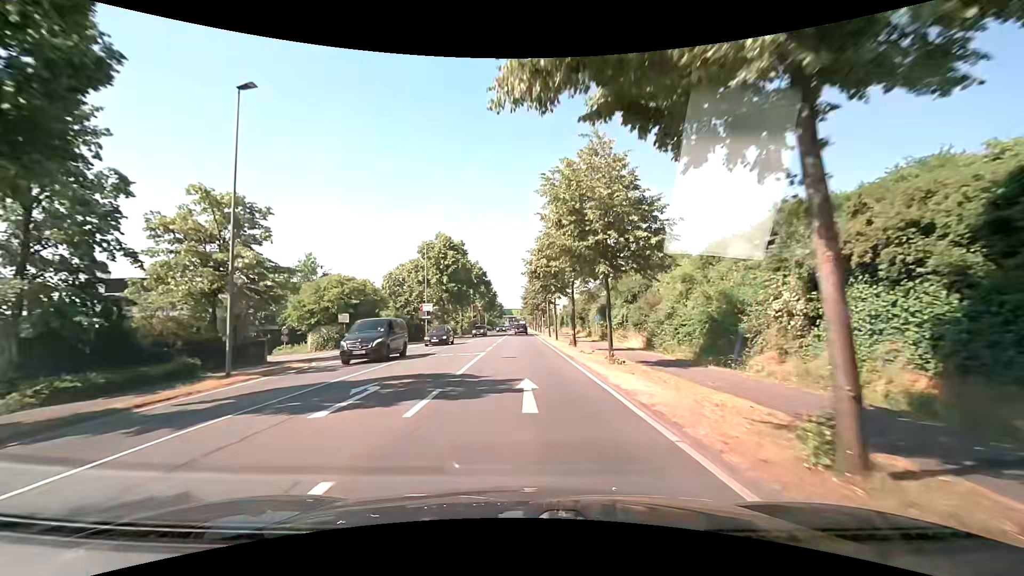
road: secondary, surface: asphalt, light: Day
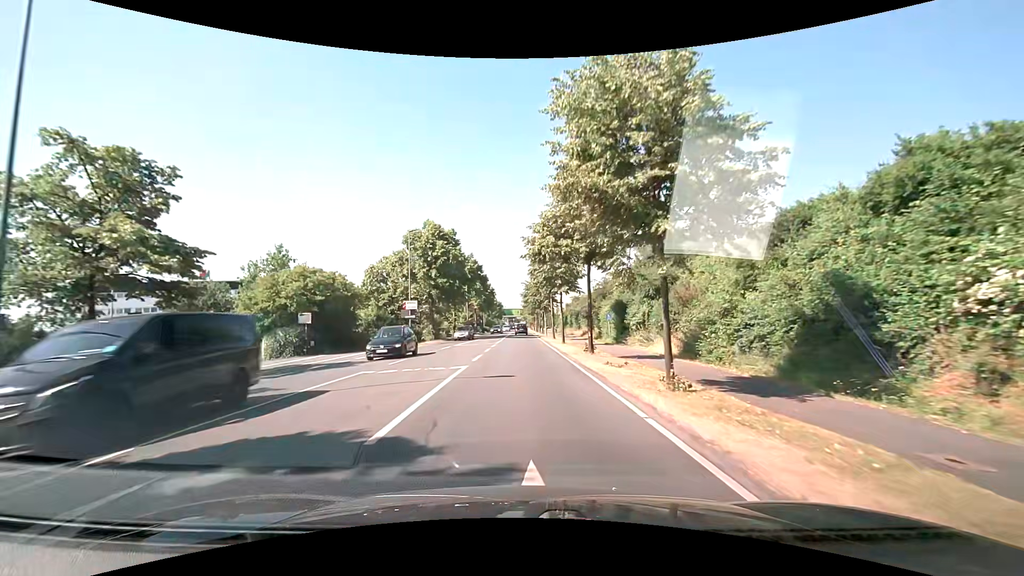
(0.0, +7.6) m; +1°
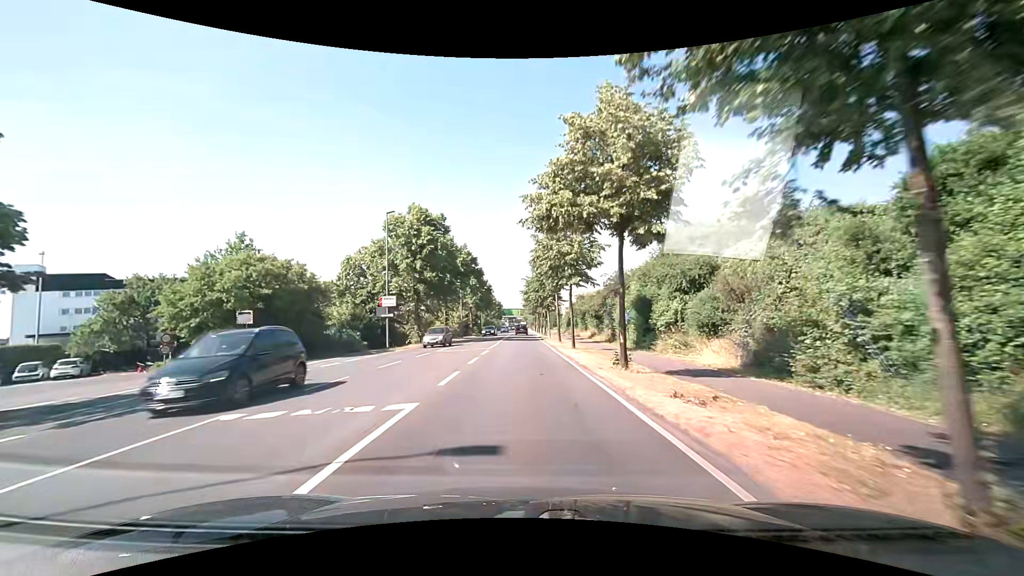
(-0.1, +7.6) m; -1°
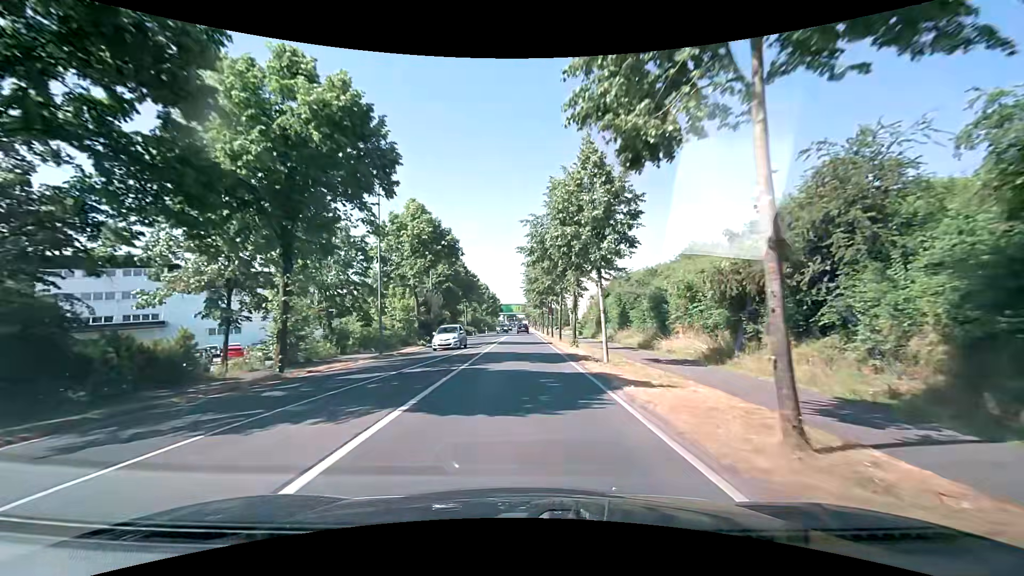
(0.0, +38.1) m; 0°
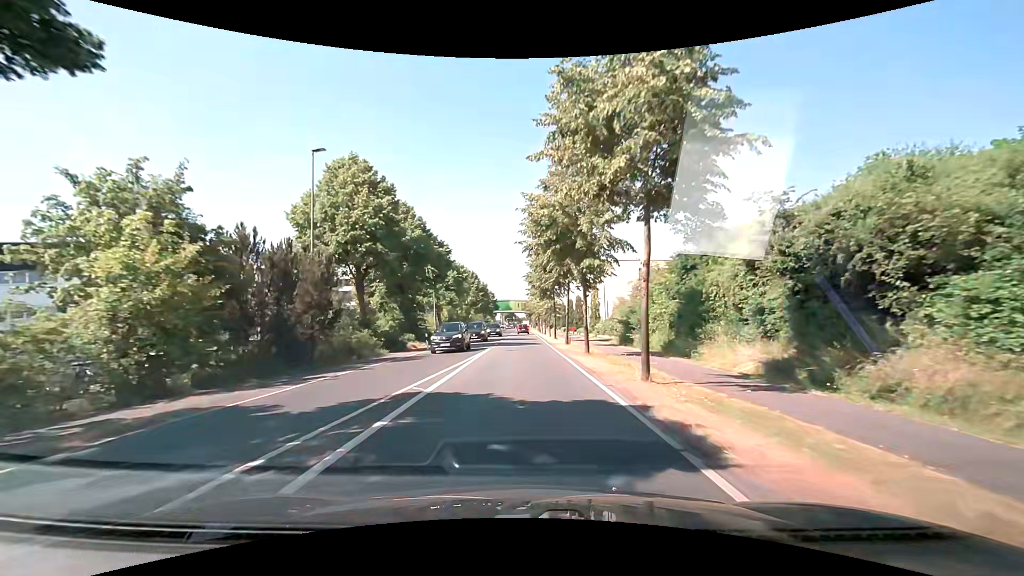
(0.0, +30.4) m; 0°
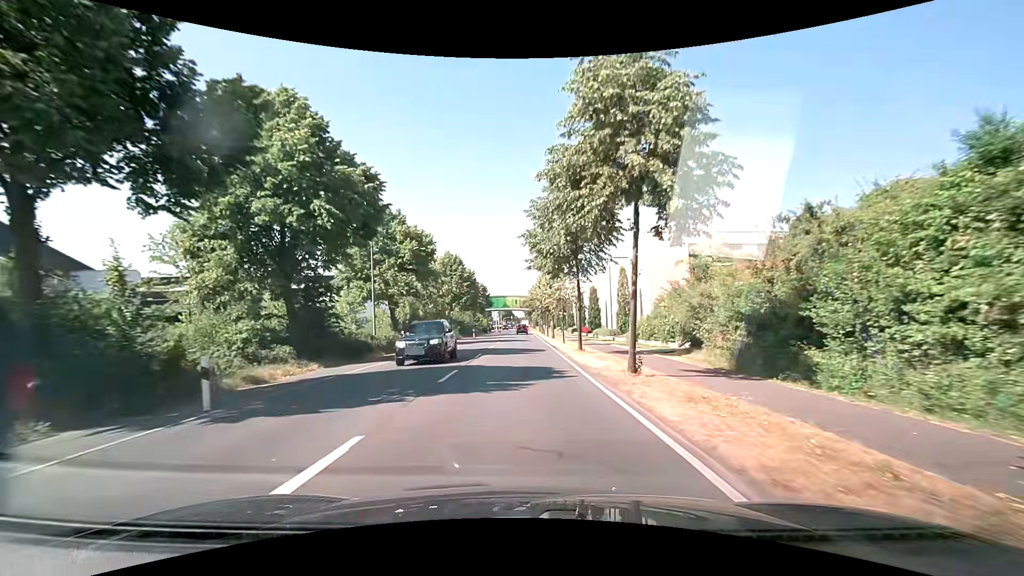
(+0.1, +22.8) m; +1°
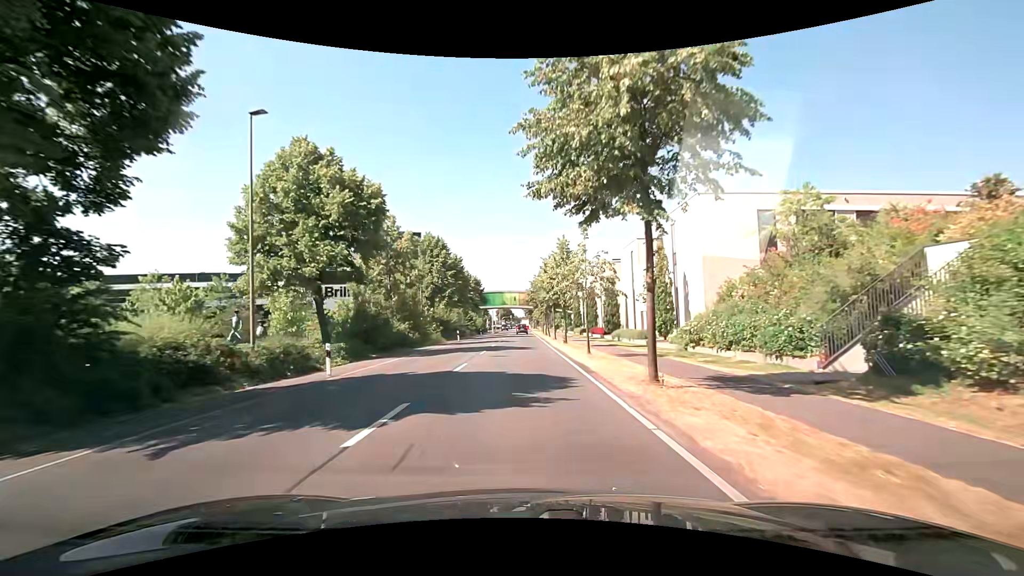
(0.0, +15.2) m; 0°
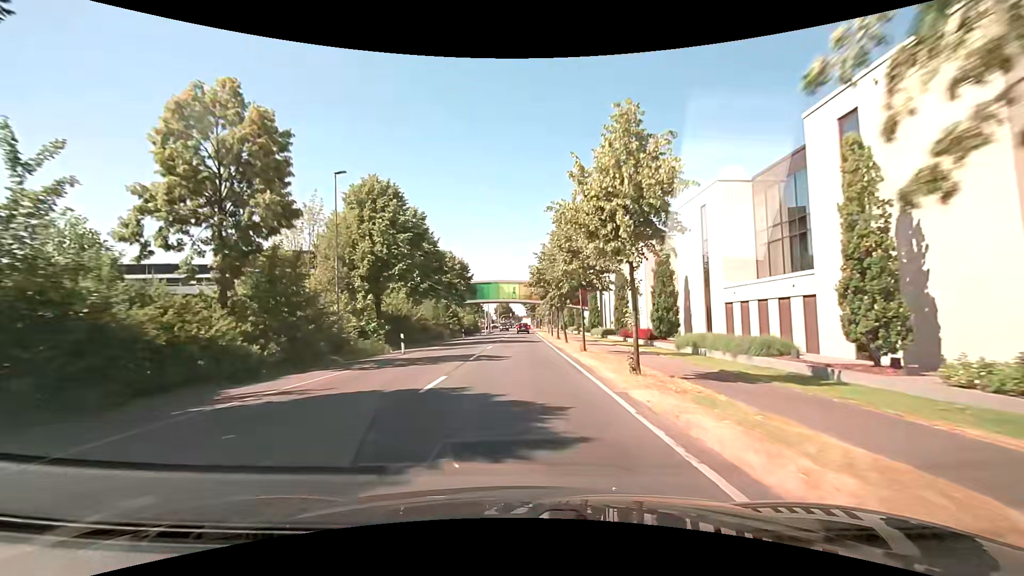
(0.0, +22.9) m; 0°
(0, +10) (0, +20) (0, +30) (0, +40) (0, +50) (0, +60) (0, +70) (0, +80) (0, +90) (0, +100) m
